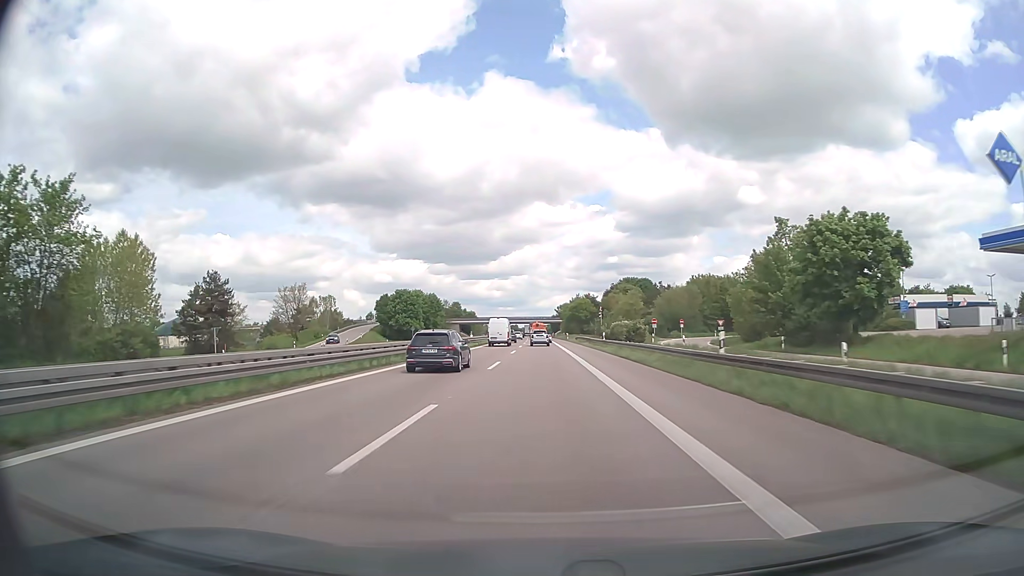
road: trunk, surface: asphalt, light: Day
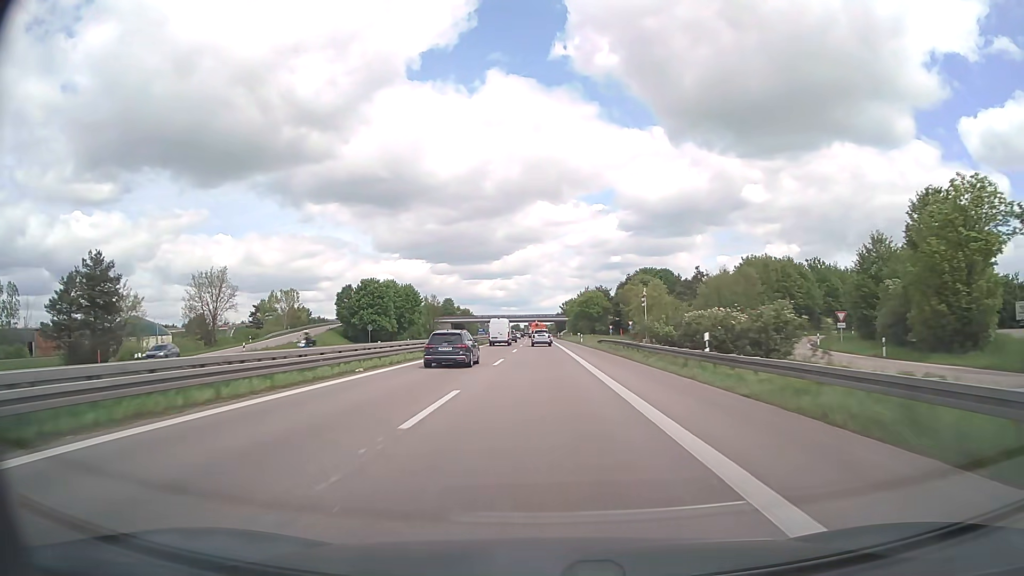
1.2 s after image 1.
(-0.1, +32.9) m; 0°
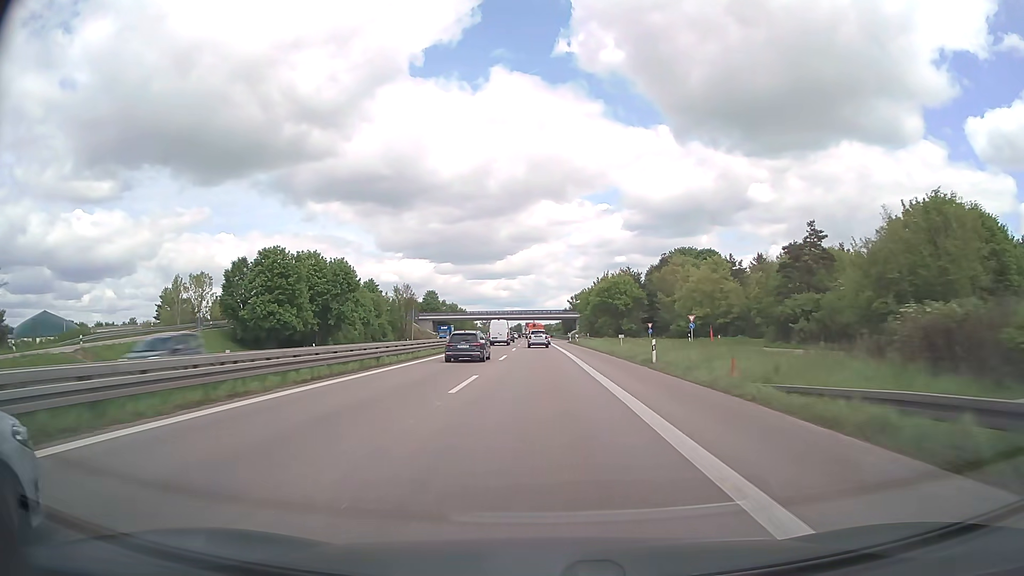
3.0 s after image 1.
(-0.2, +48.2) m; -1°
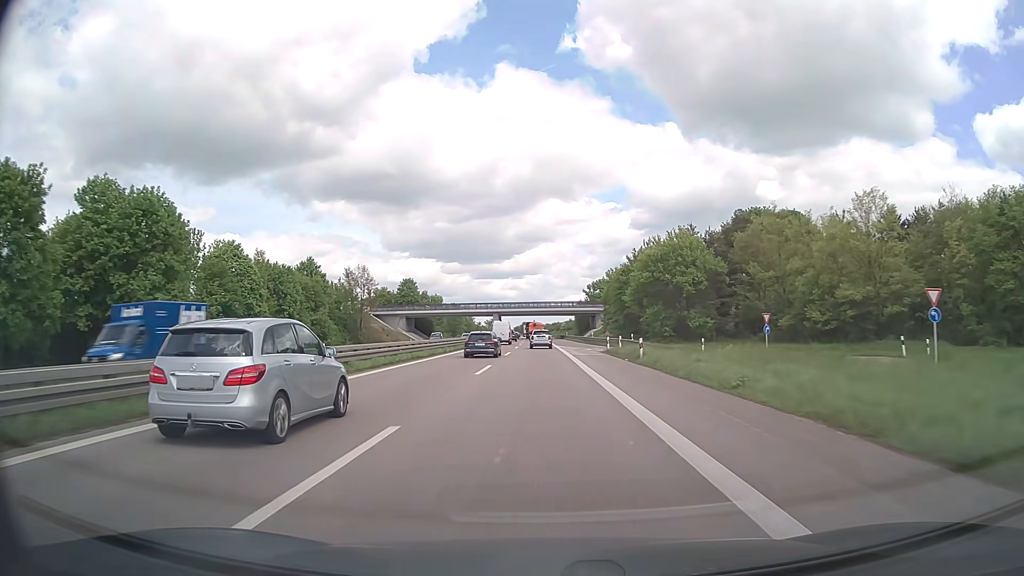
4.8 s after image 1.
(-0.2, +47.3) m; -1°
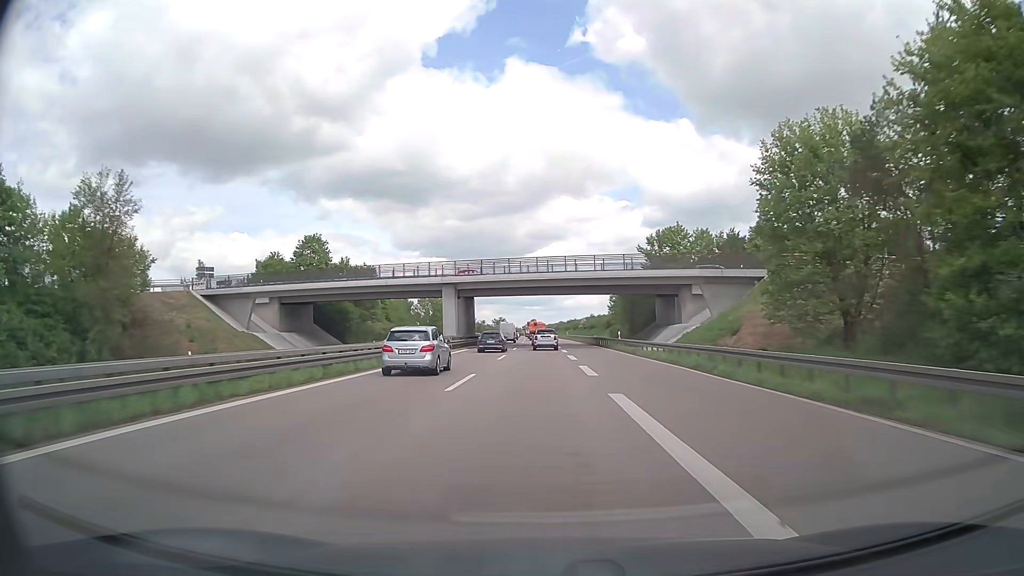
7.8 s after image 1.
(-0.6, +78.1) m; -1°
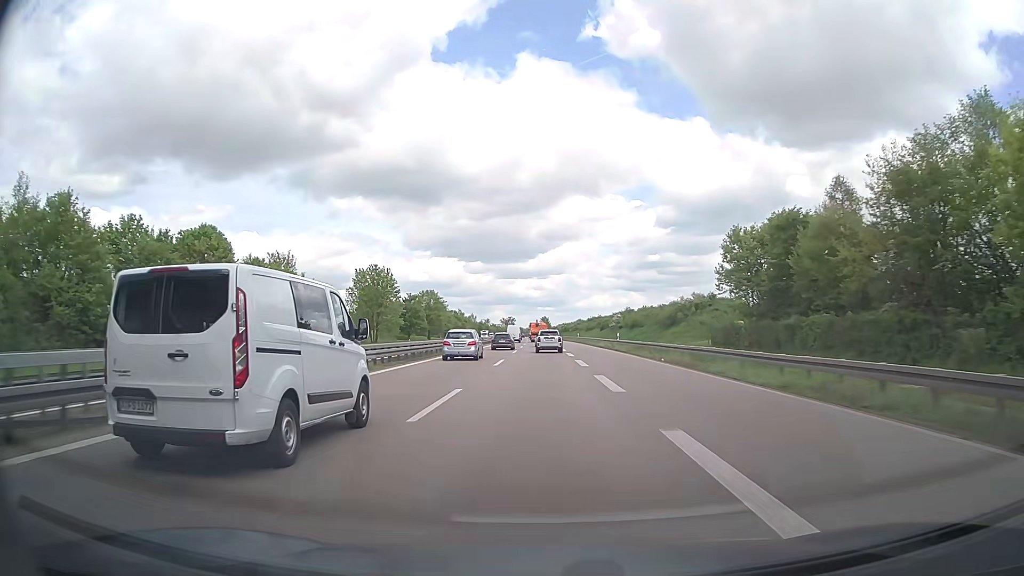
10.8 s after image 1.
(-0.9, +77.2) m; -1°
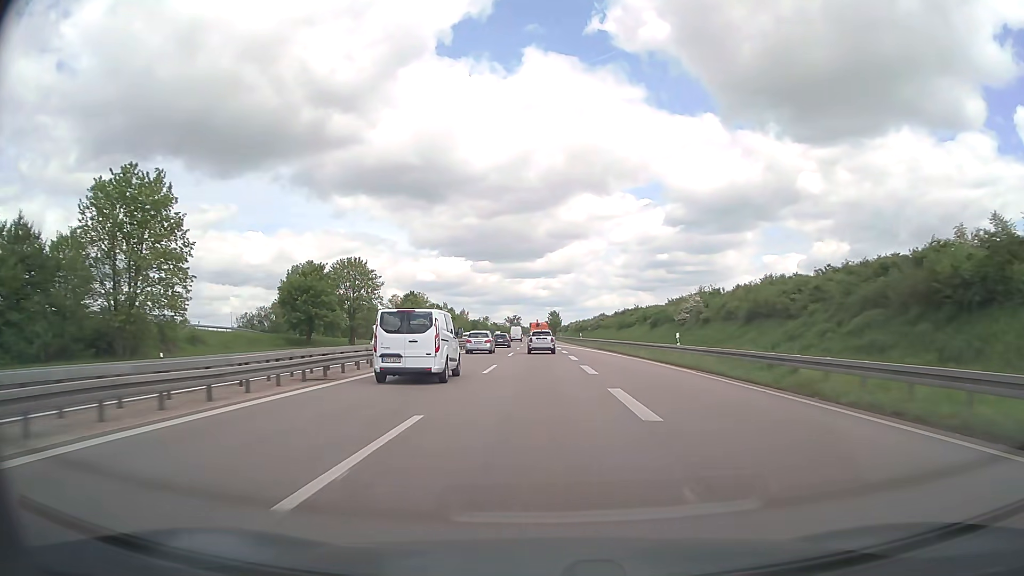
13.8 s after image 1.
(-0.3, +77.3) m; -1°
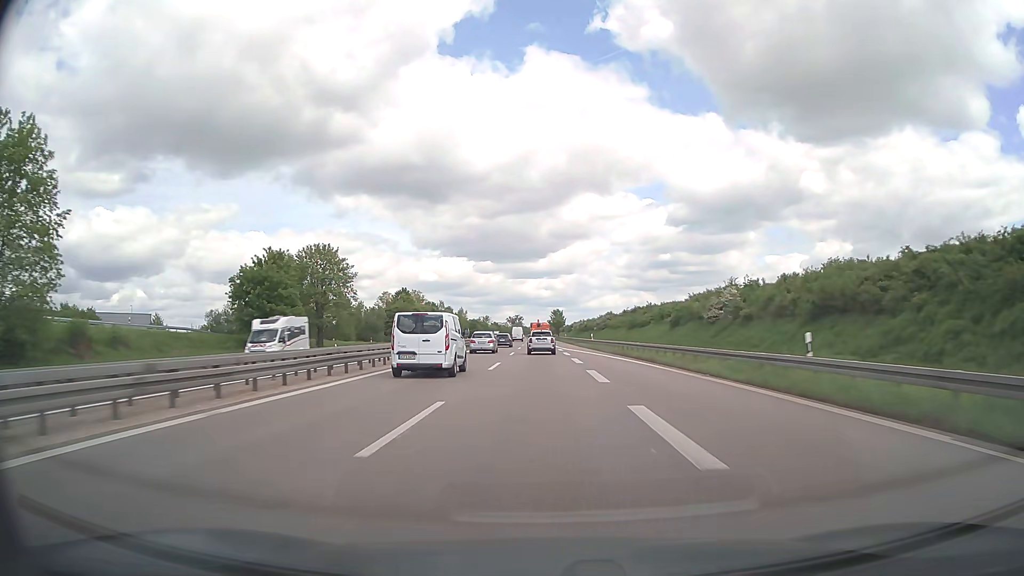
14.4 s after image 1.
(0.0, +15.7) m; 0°
(0, +10) (0, +20) (0, +30) (0, +40) (0, +50) (0, +60) (-1, +70) (-1, +80) (-1, +90) (-1, +100) m
